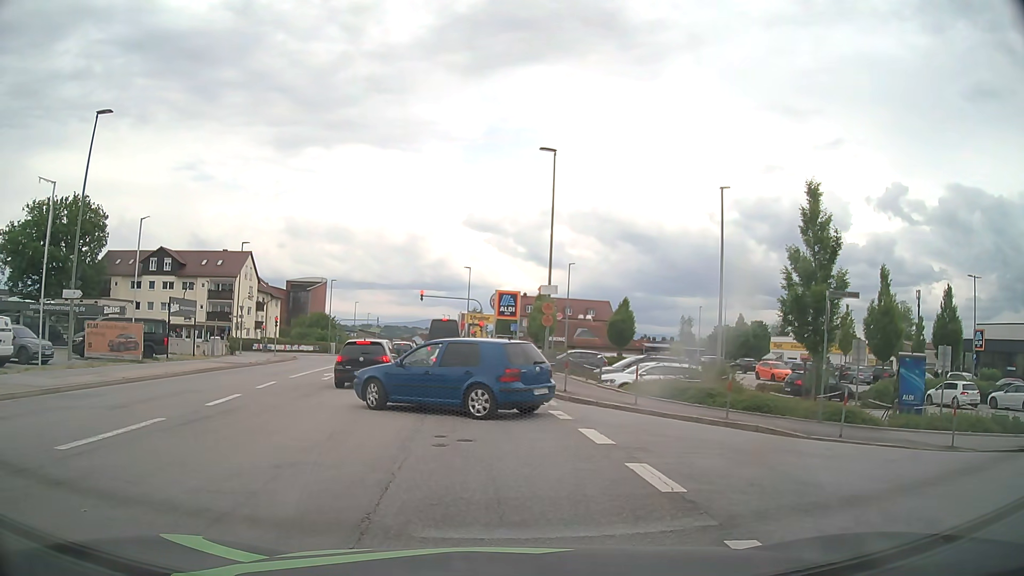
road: tertiary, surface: asphalt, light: Day
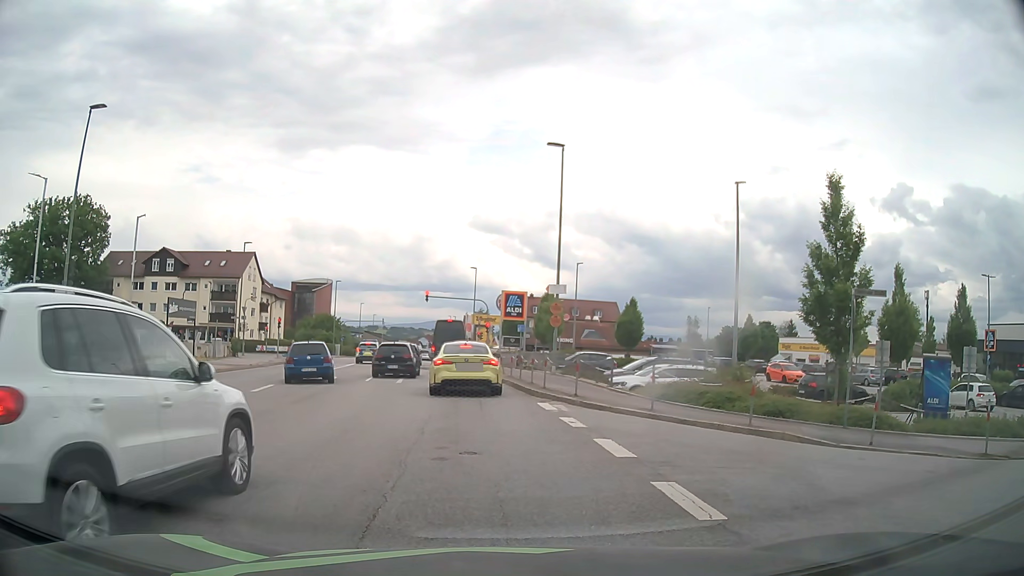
(0.0, +1.0) m; 0°
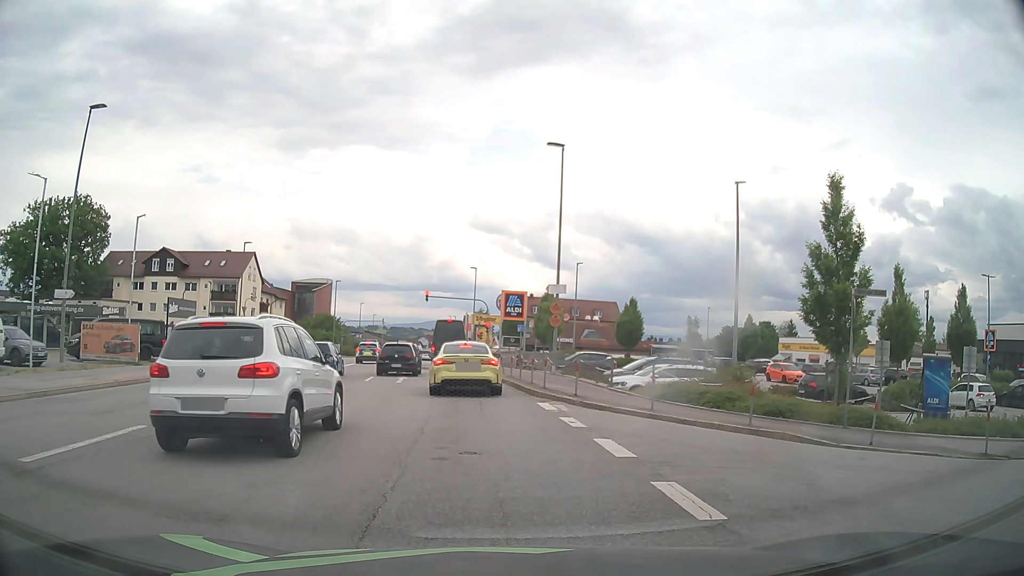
(0.0, 0.0) m; 0°
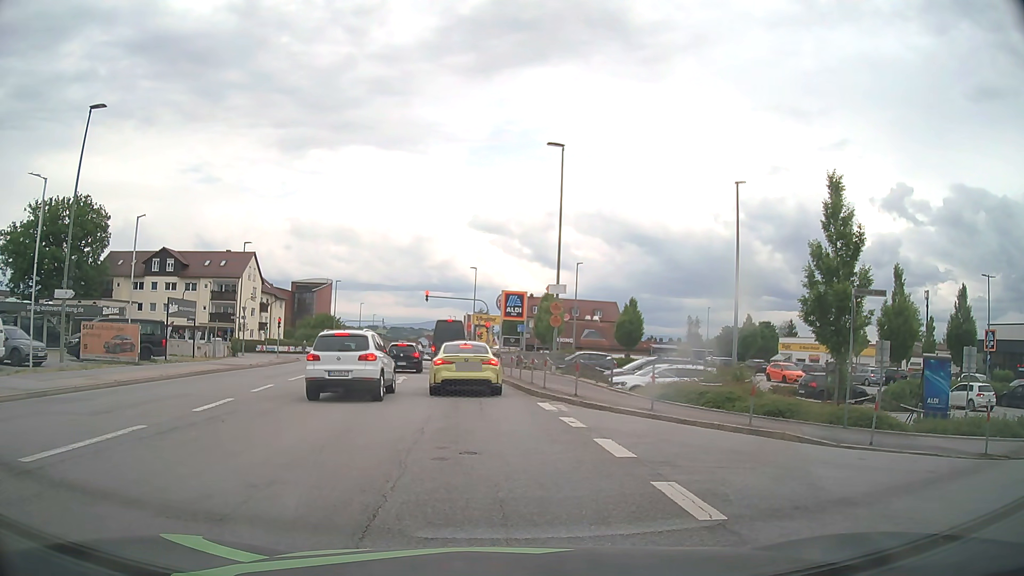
(0.0, 0.0) m; 0°
